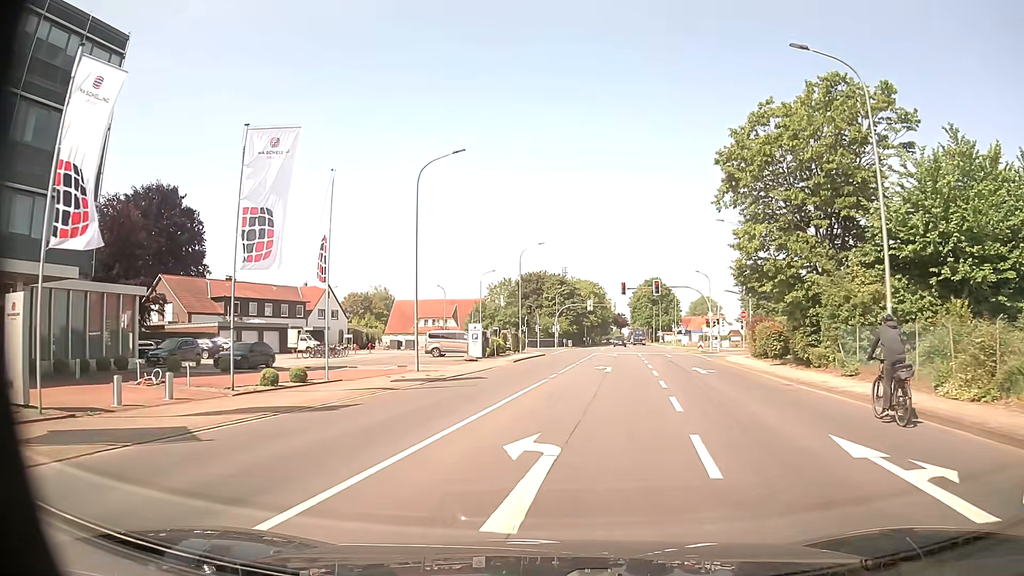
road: tertiary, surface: asphalt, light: Day
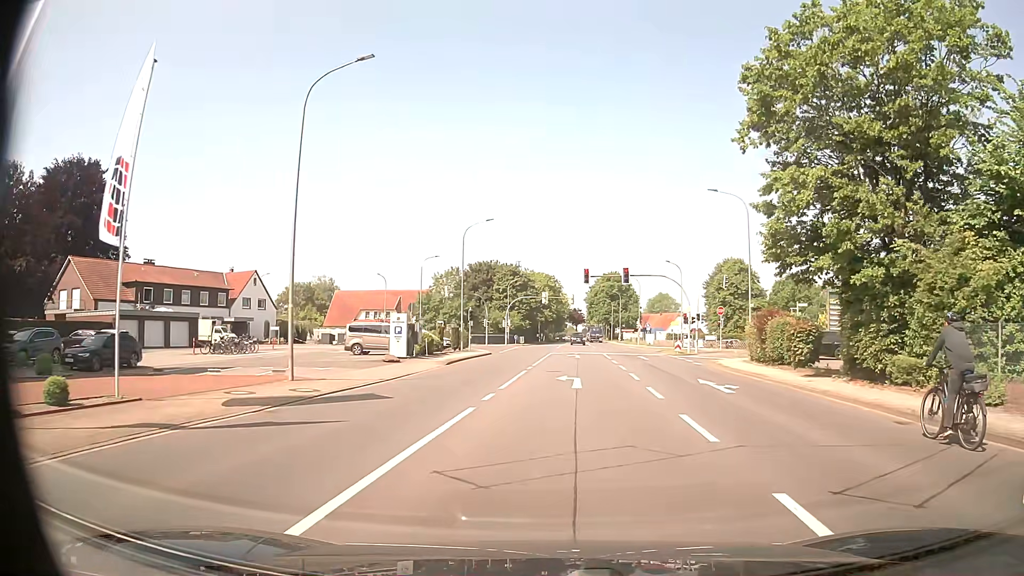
(+0.3, +9.9) m; +4°
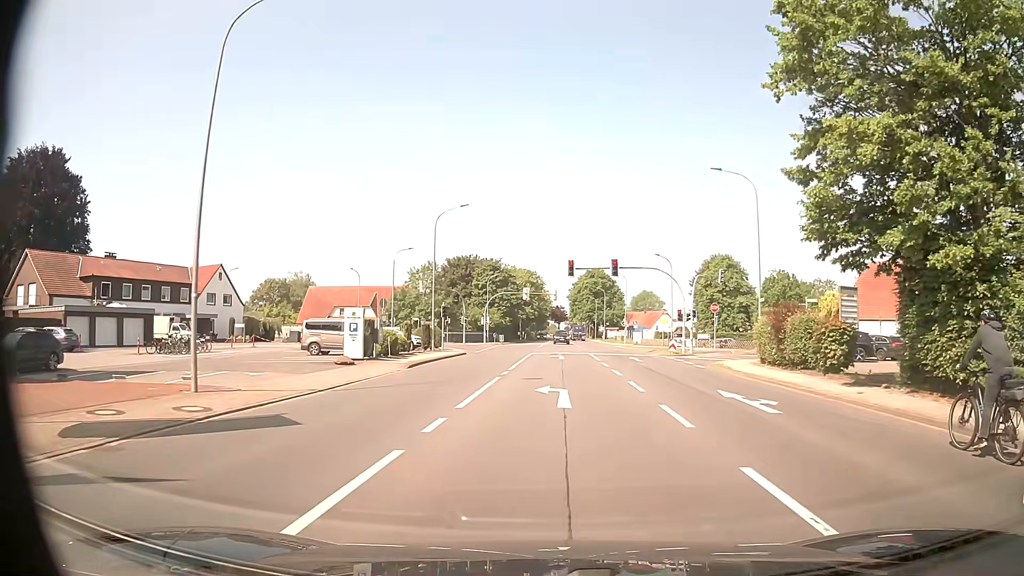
(+0.1, +4.8) m; +1°
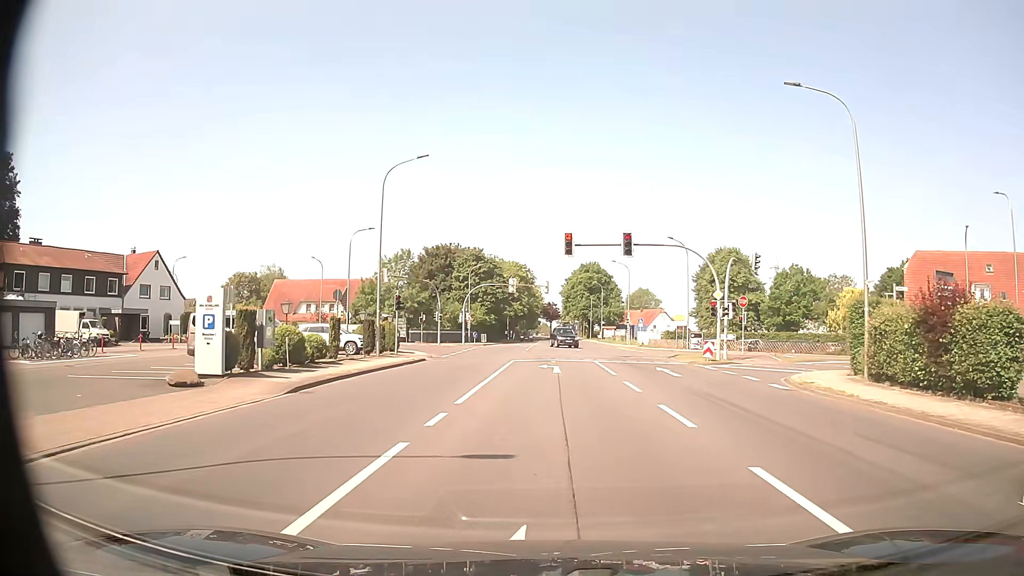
(+0.2, +12.1) m; +1°
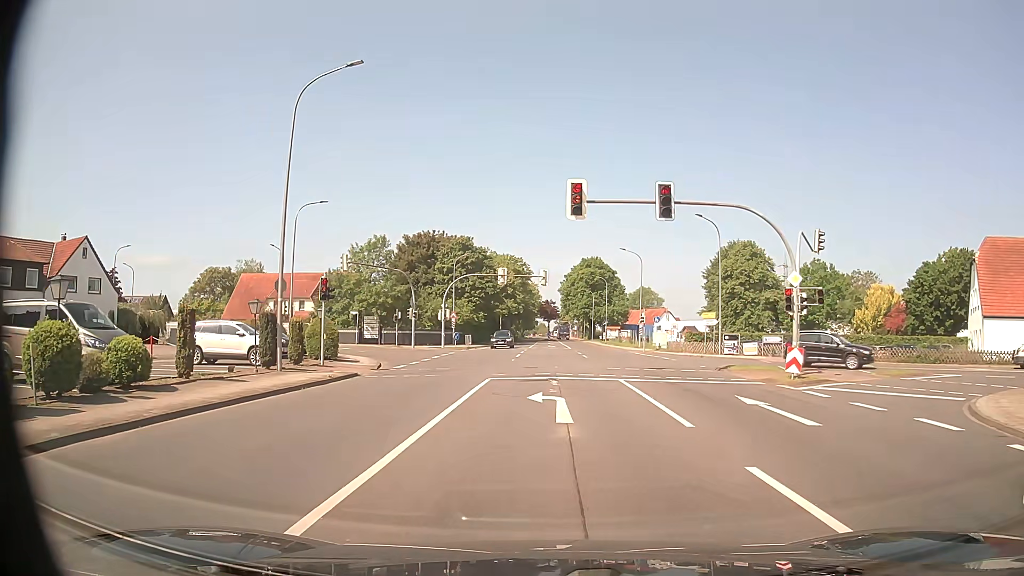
(+0.1, +11.7) m; +1°
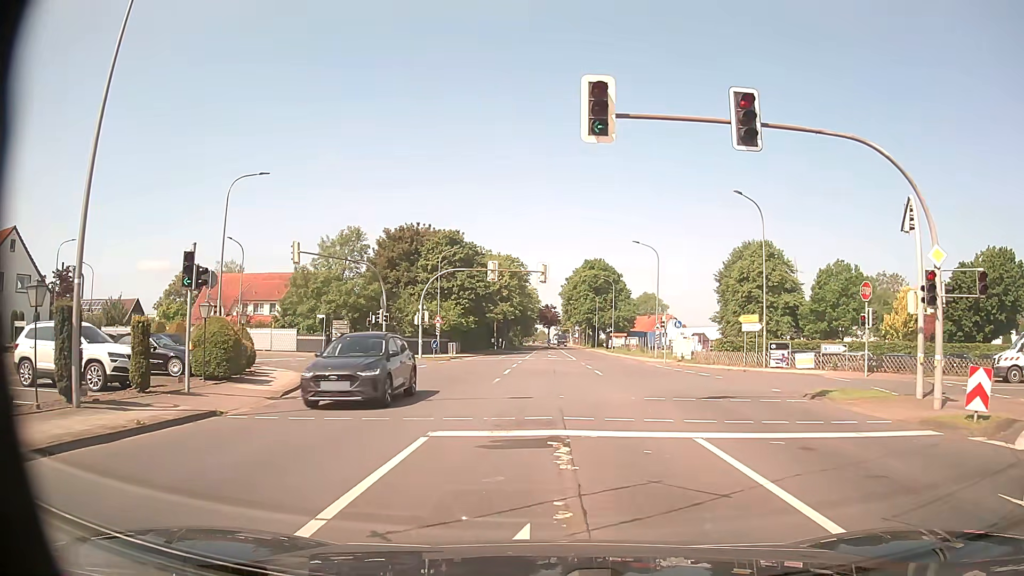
(0.0, +10.0) m; 0°
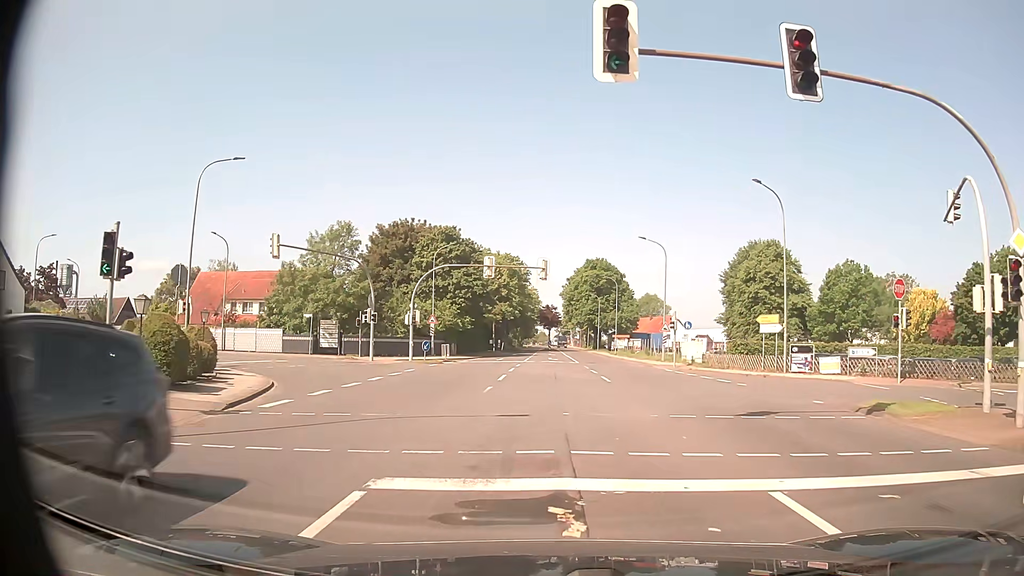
(0.0, +3.4) m; 0°
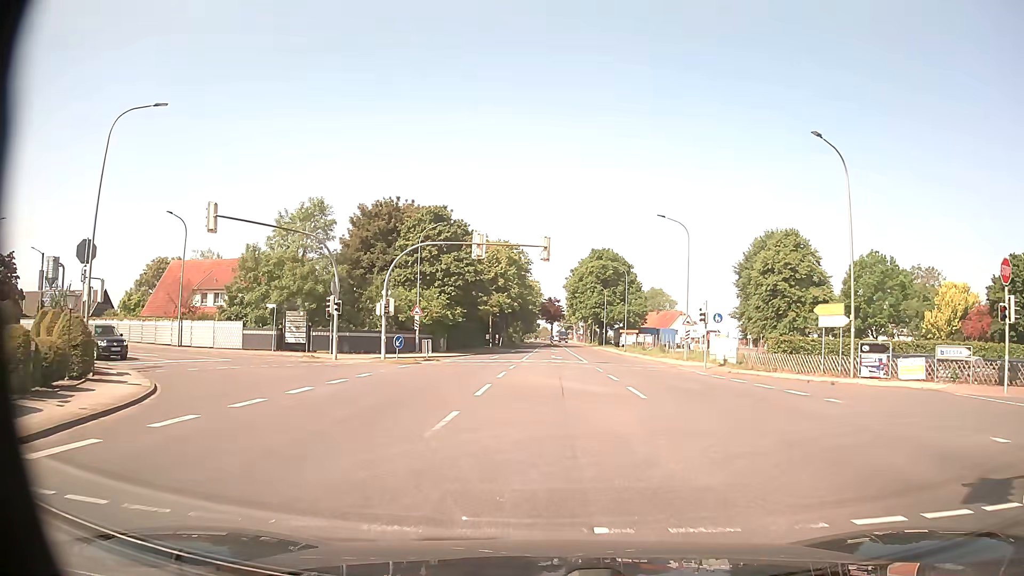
(-0.1, +7.9) m; 0°
(0, +10) (-2, +20) (-7, +28) (-16, +33) (-24, +38) (-33, +43) (-42, +47) (-52, +50) (-61, +53) (-71, +56) m
